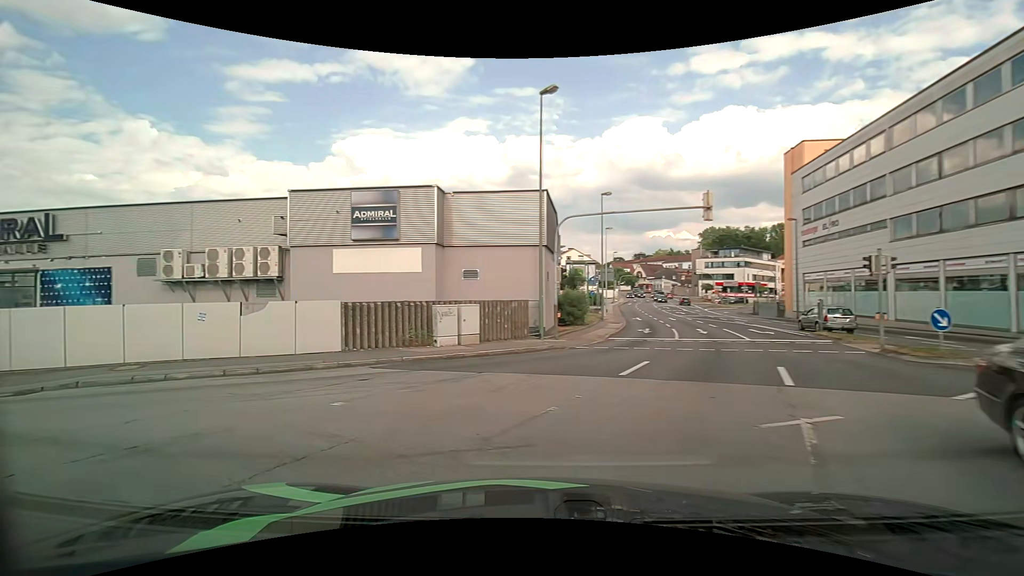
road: tertiary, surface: asphalt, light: Day
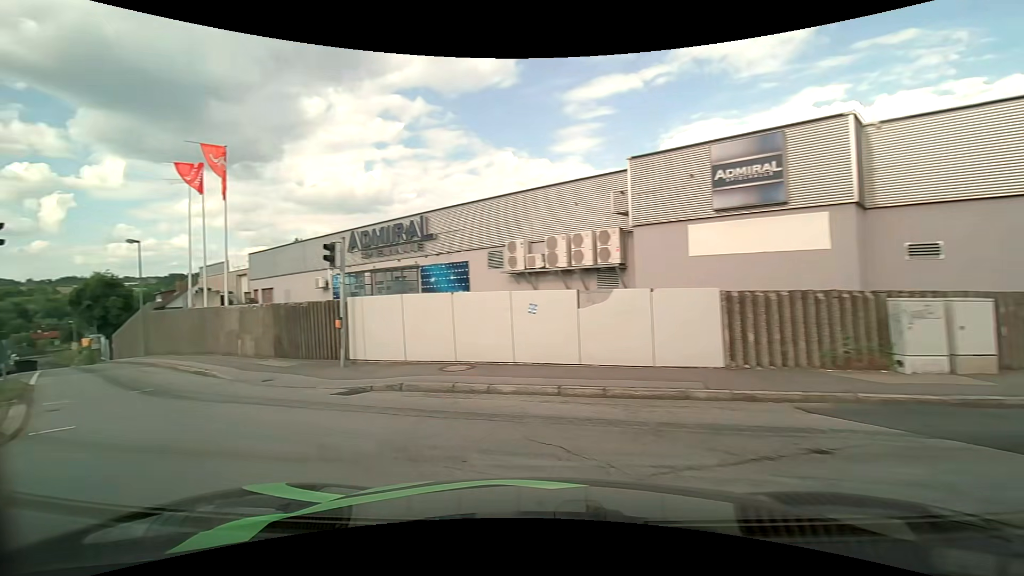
(-1.6, +5.1) m; -37°
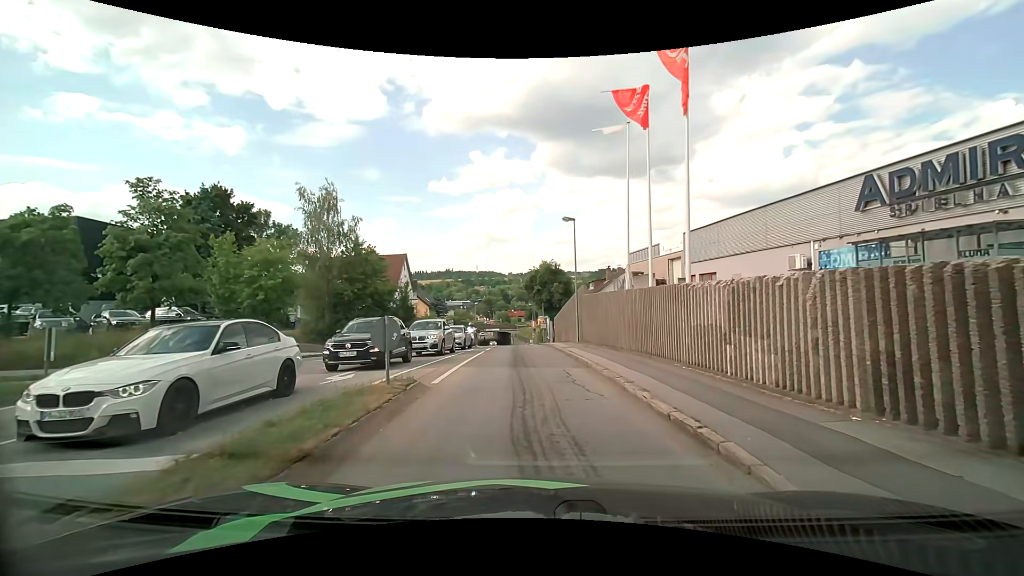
(-5.6, +9.1) m; -45°
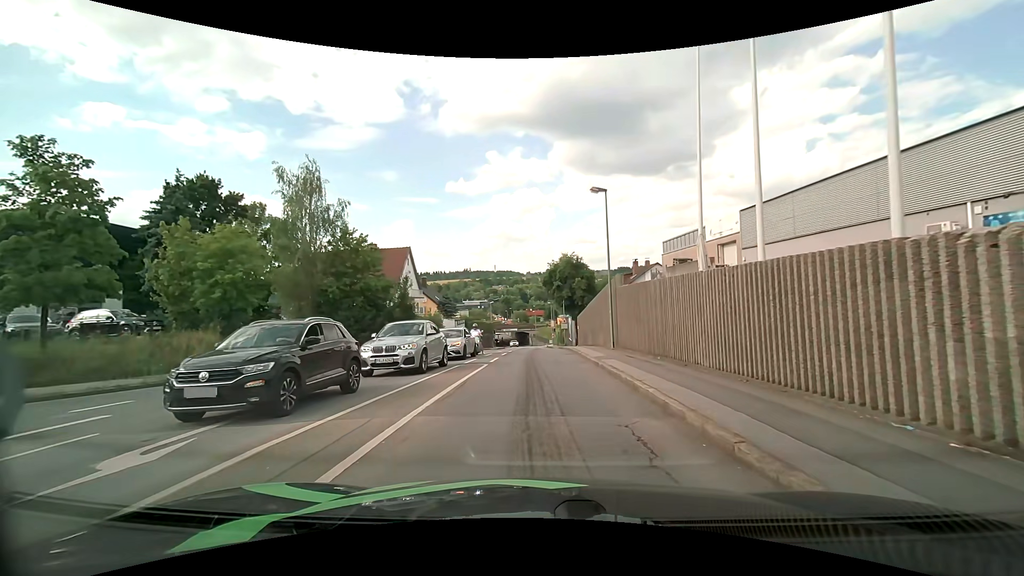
(-0.1, +7.0) m; -2°
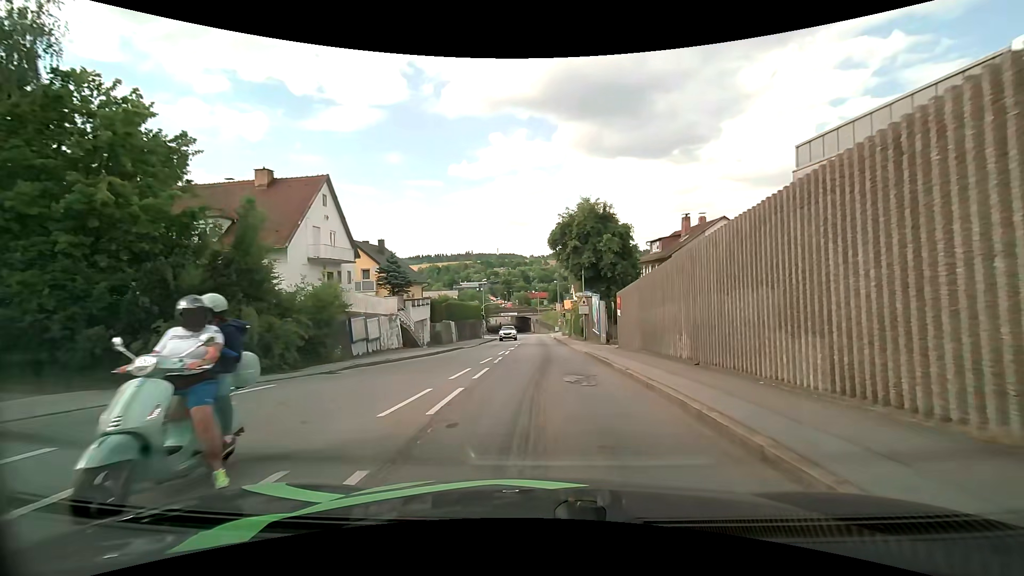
(-0.2, +23.0) m; 0°
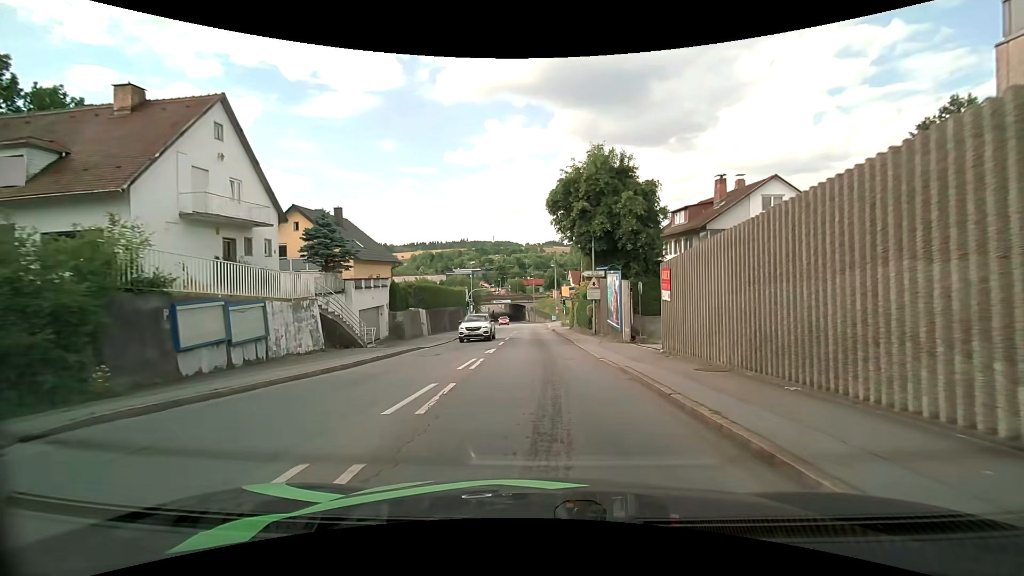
(0.0, +10.4) m; +1°
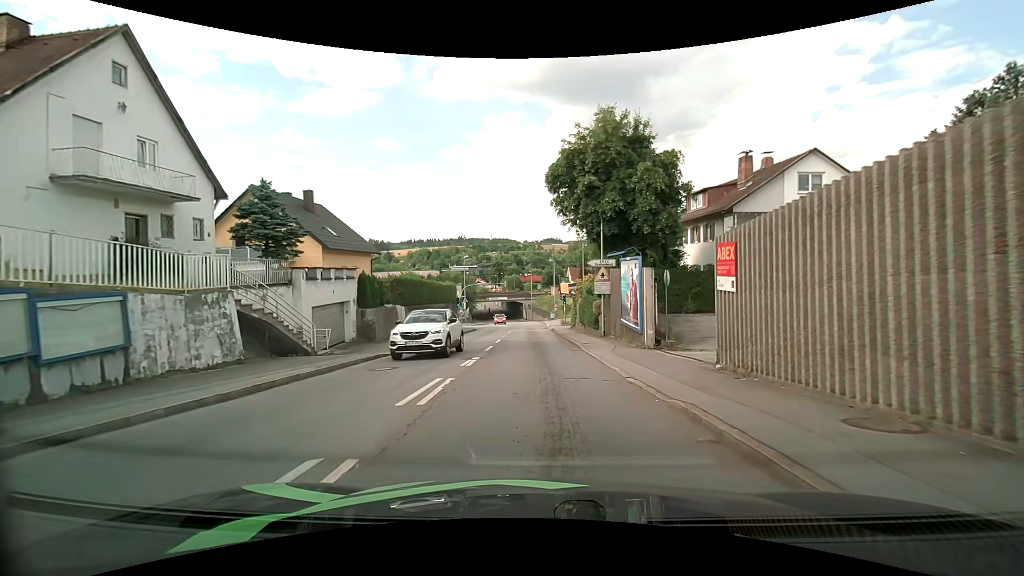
(0.0, +5.1) m; +1°
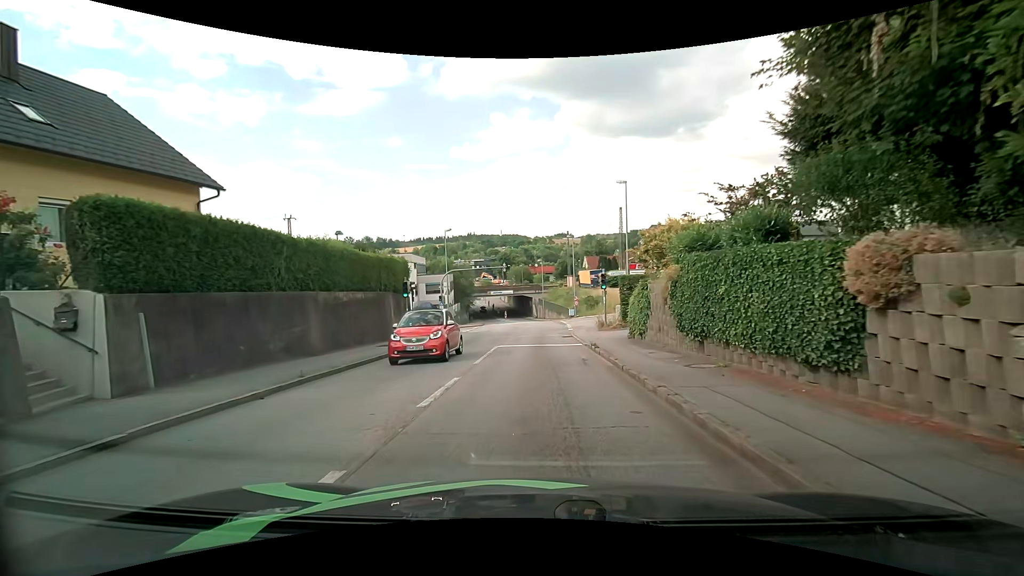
(-0.4, +22.7) m; -2°
(0, +10) (0, +20) (0, +30) (-3, +40) (-11, +44) (-21, +44) (-31, +42) (-41, +41) (-51, +39) (-61, +38) m
